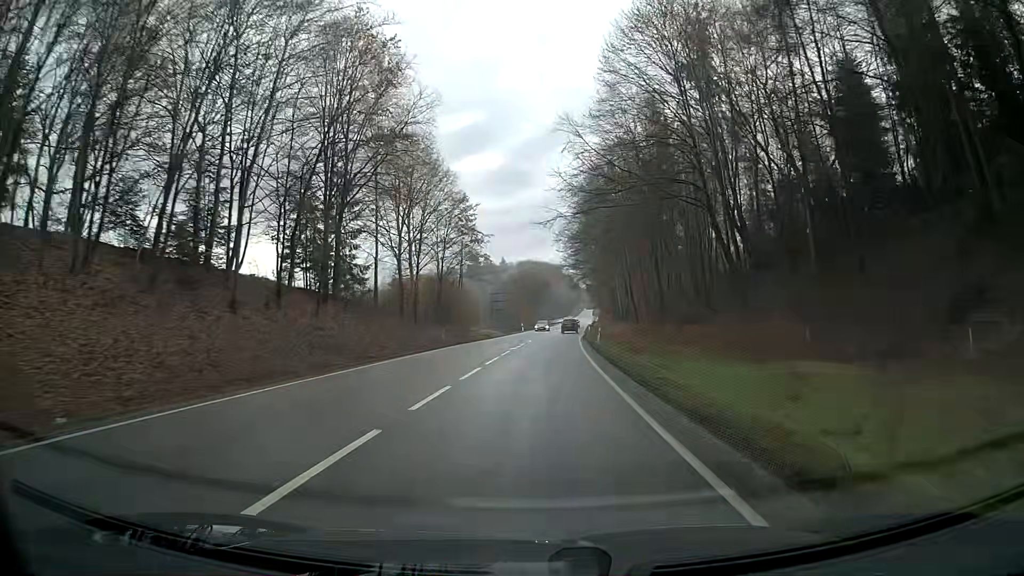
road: primary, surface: asphalt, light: Day
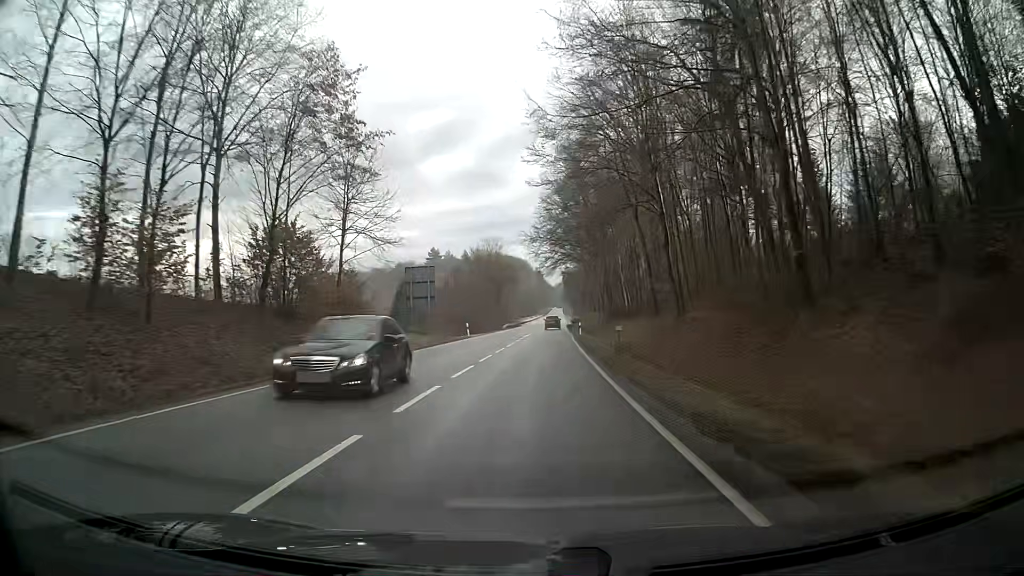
(+1.0, +36.7) m; +3°
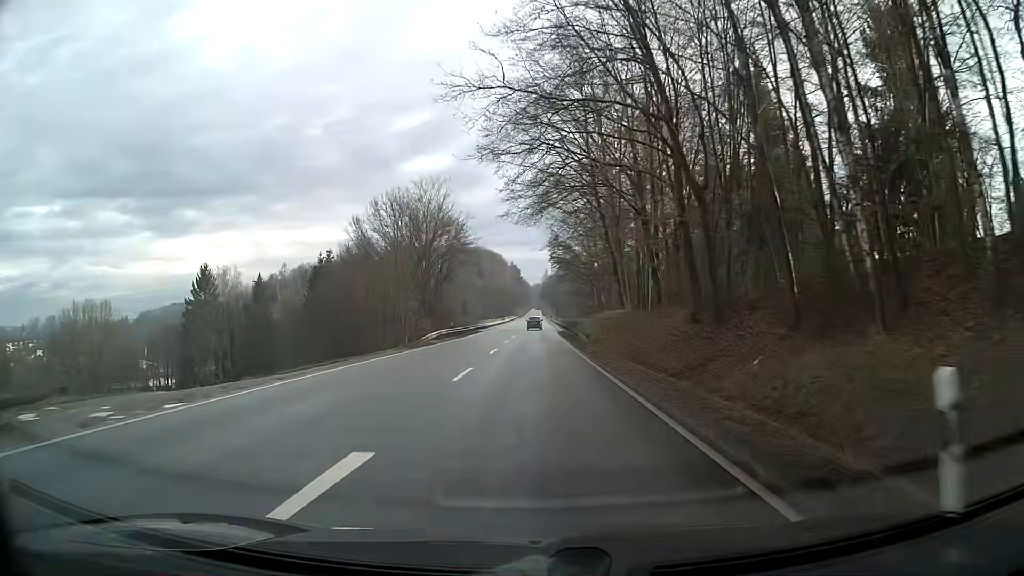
(+1.0, +49.6) m; +2°
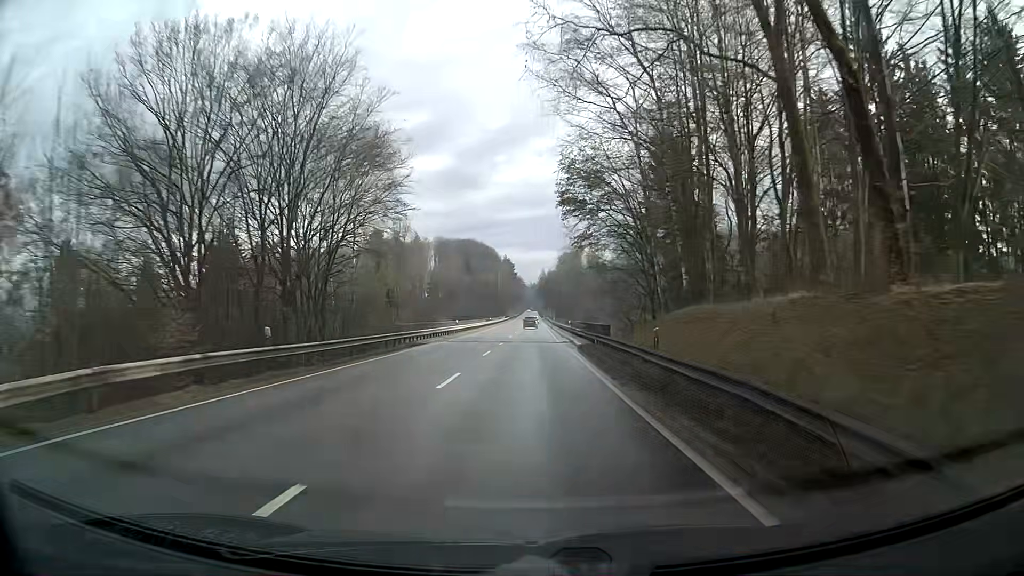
(+0.2, +37.3) m; 0°
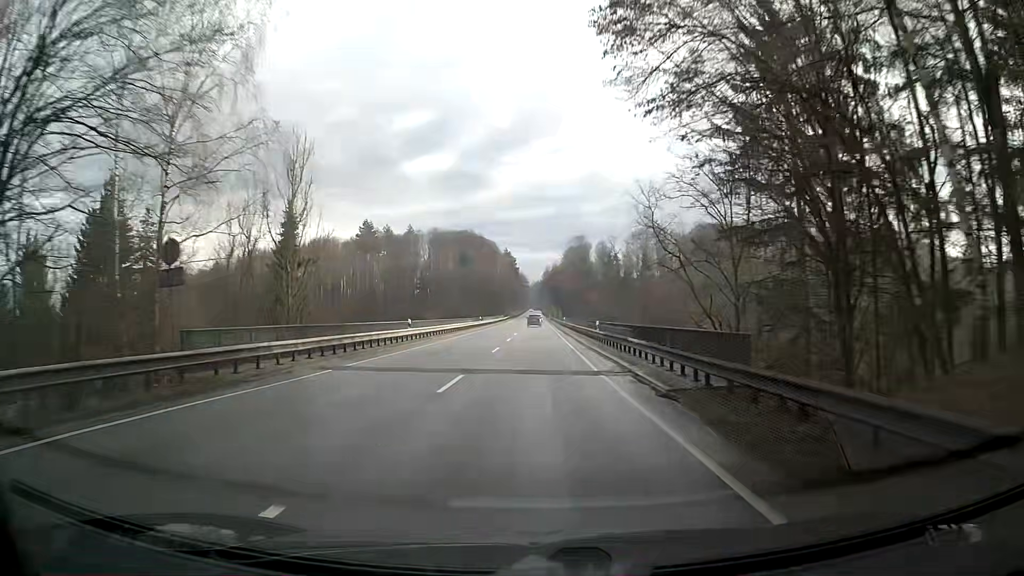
(-0.1, +24.7) m; 0°
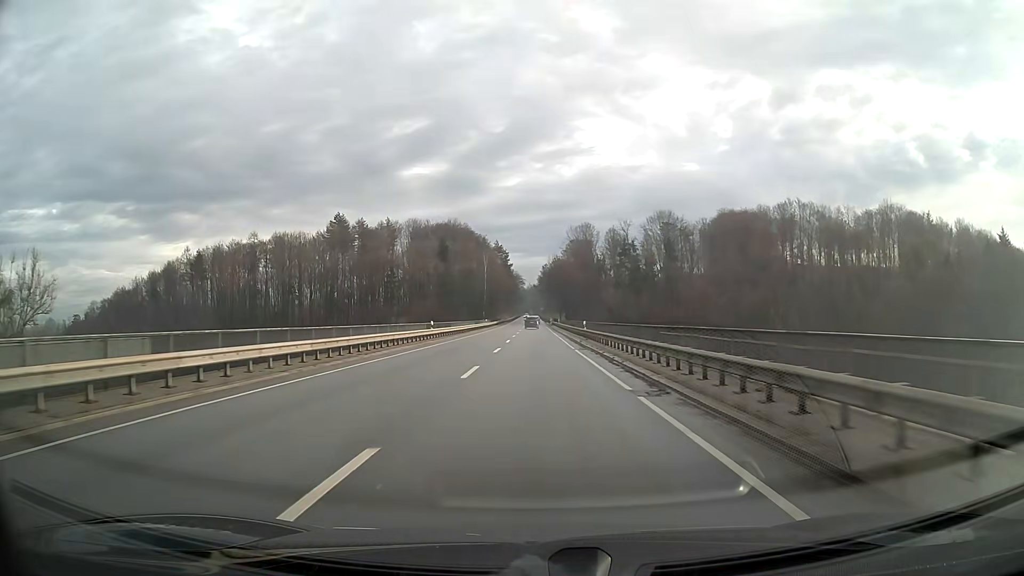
(+0.1, +36.9) m; 0°
